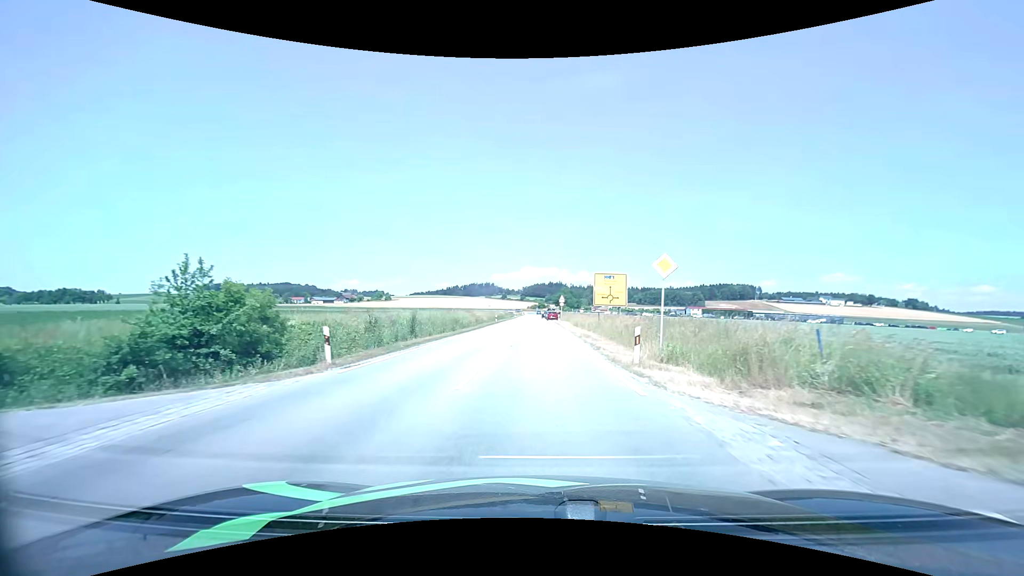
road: tertiary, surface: asphalt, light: Day
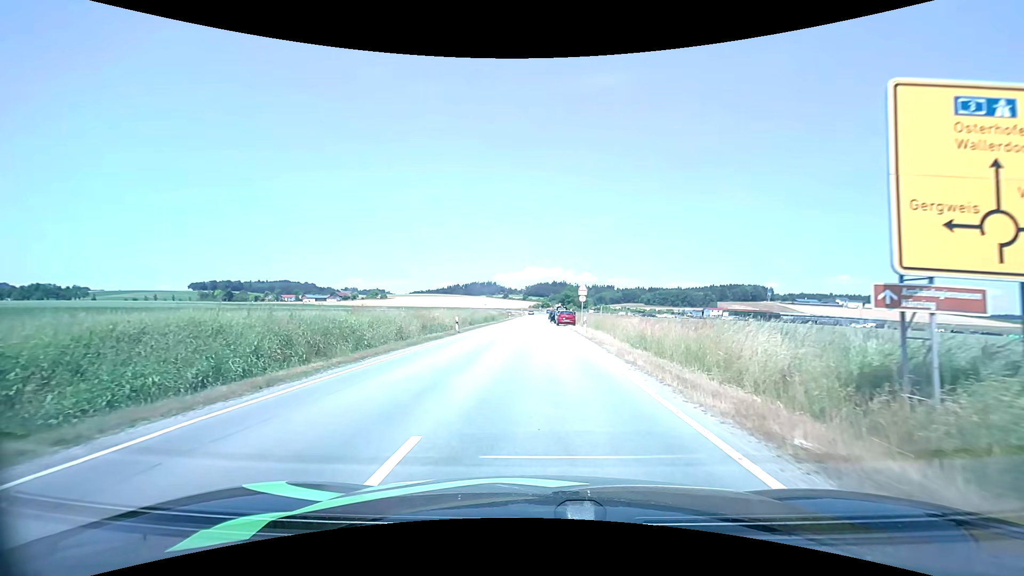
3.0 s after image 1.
(-0.1, +31.4) m; -1°
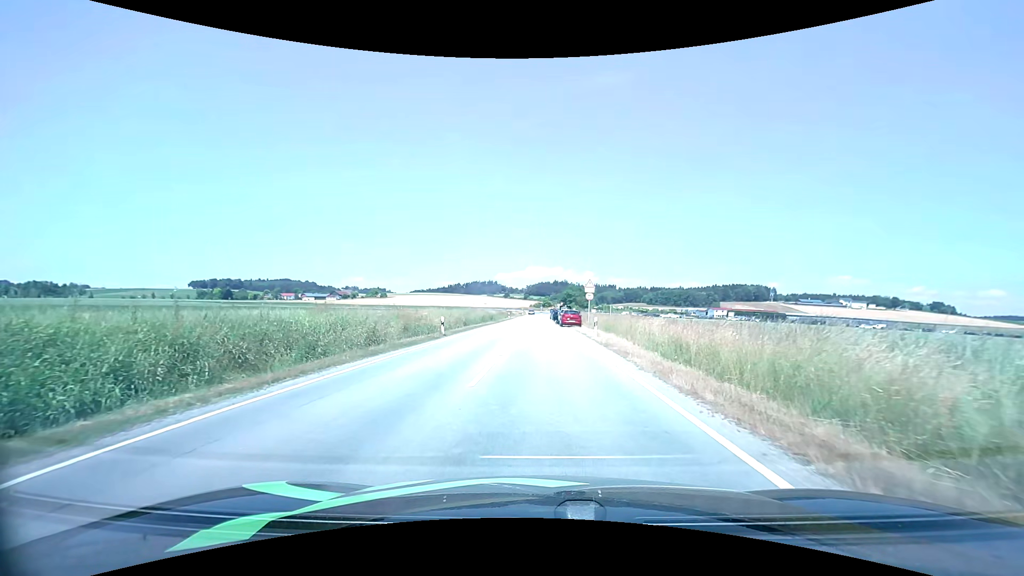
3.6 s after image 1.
(0.0, +5.0) m; 0°
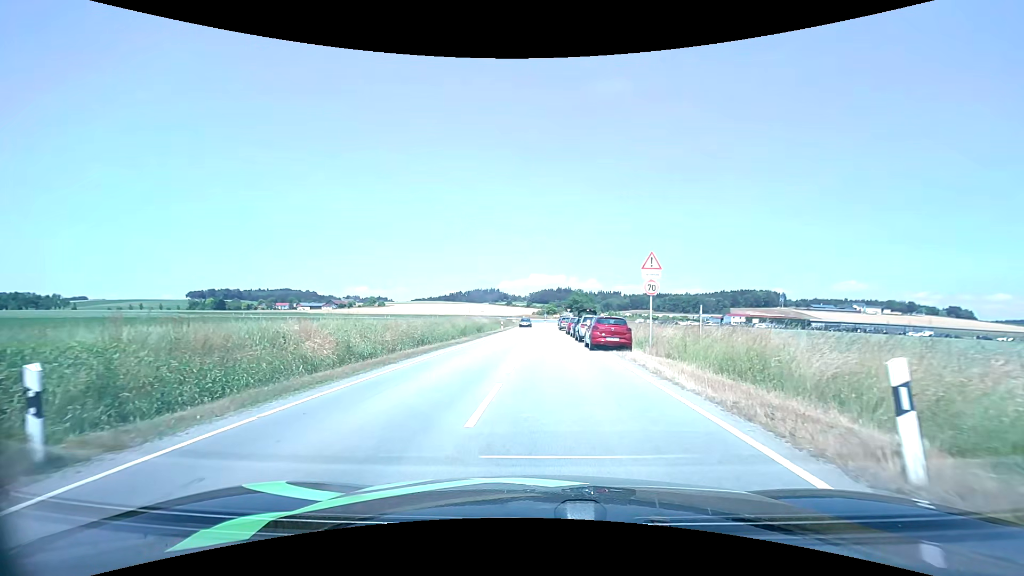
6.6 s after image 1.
(-0.1, +21.1) m; -1°
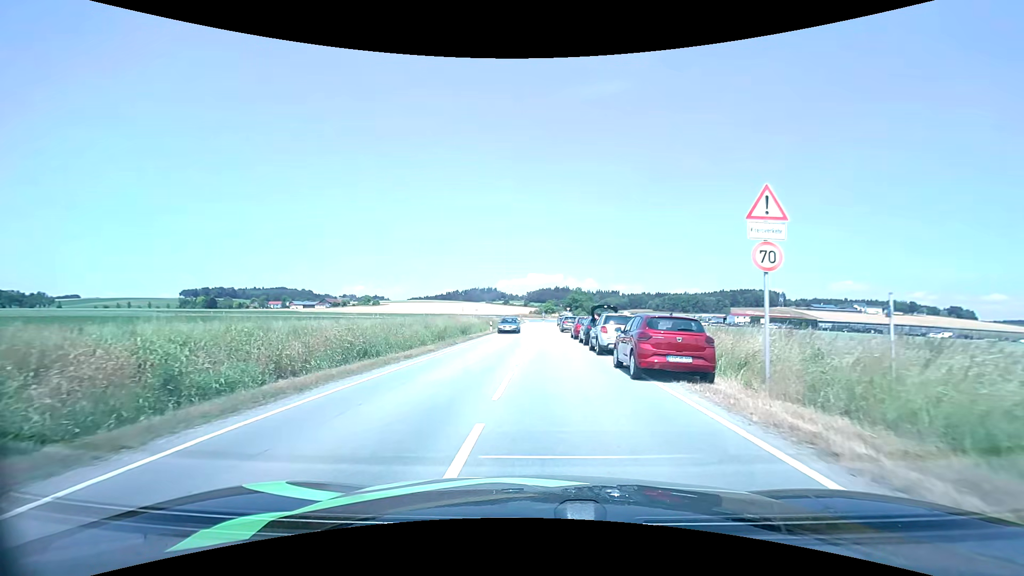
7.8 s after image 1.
(0.0, +10.2) m; 0°
